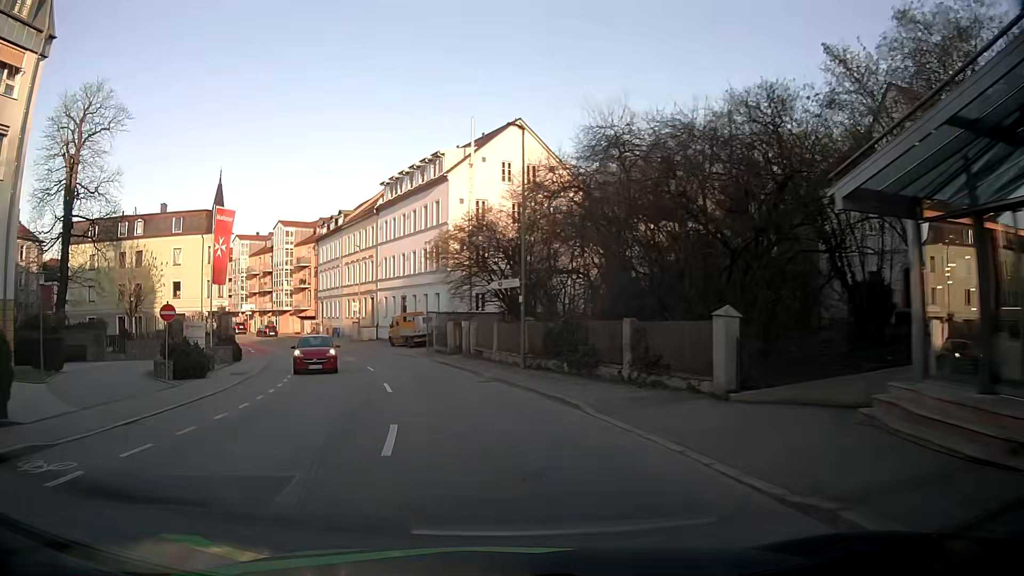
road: tertiary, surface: asphalt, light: Day
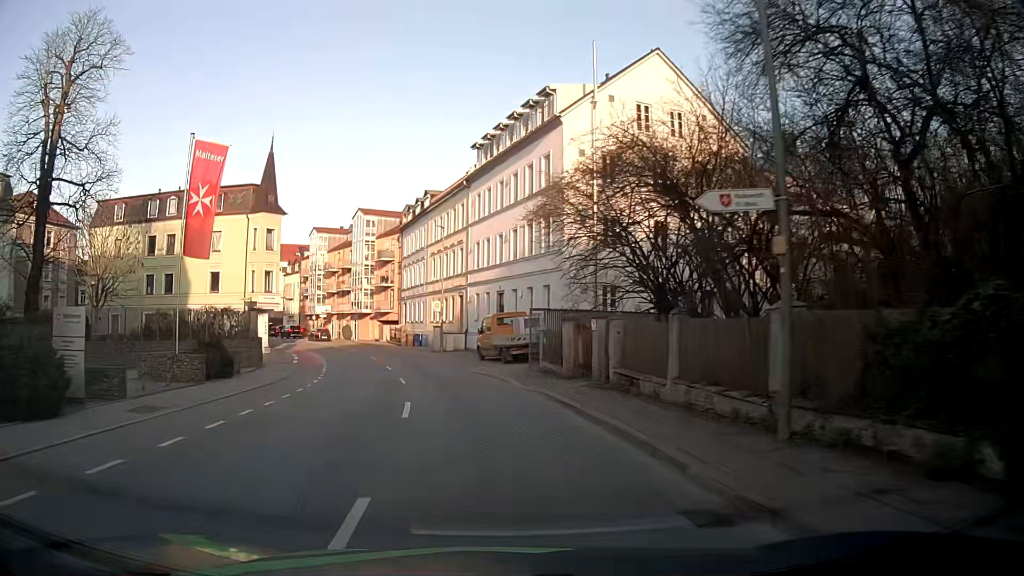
(-1.3, +14.0) m; -9°
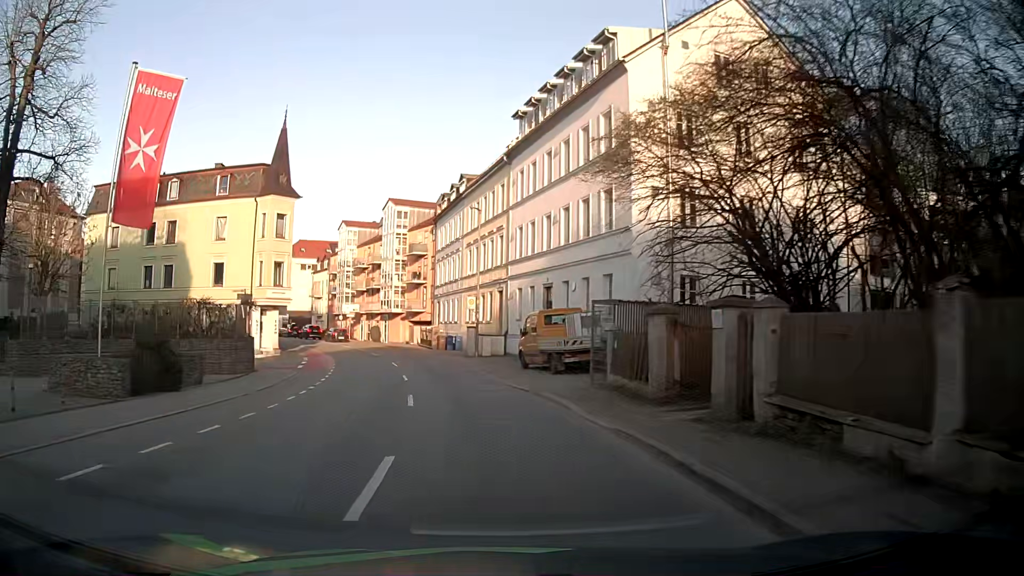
(-0.2, +6.9) m; -4°
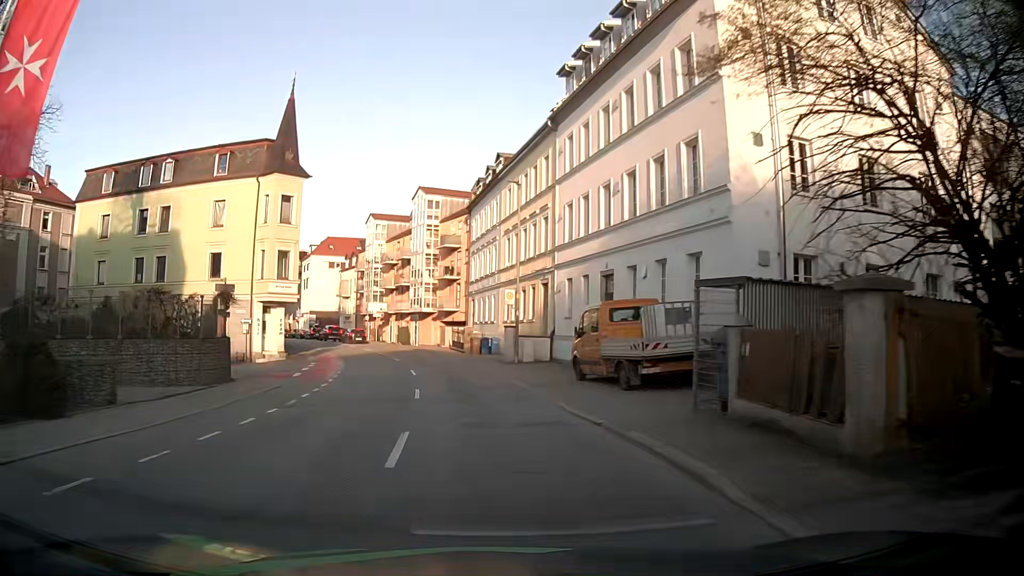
(-0.1, +6.8) m; -3°
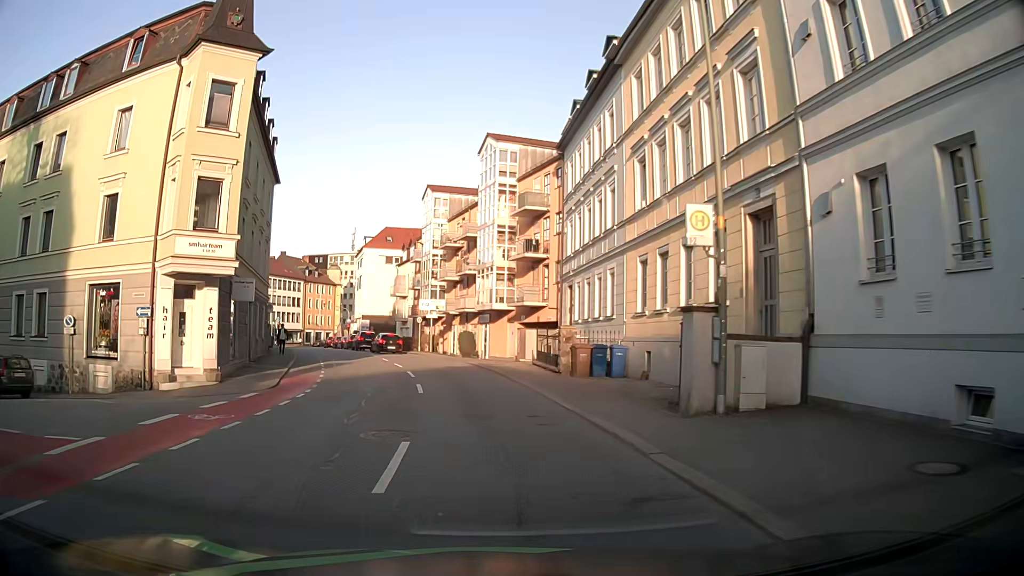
(-1.3, +19.4) m; -8°
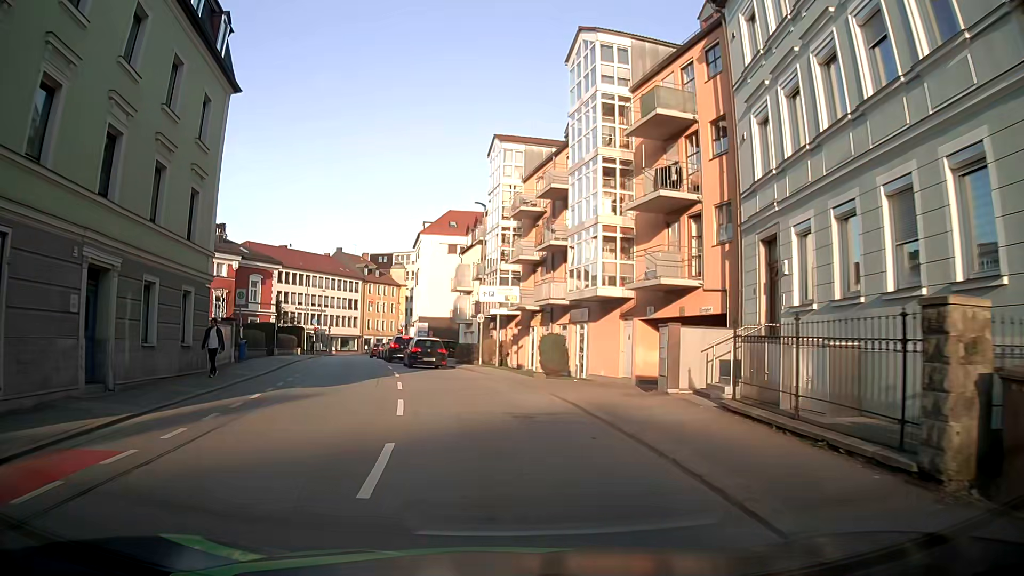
(-0.8, +17.1) m; -6°
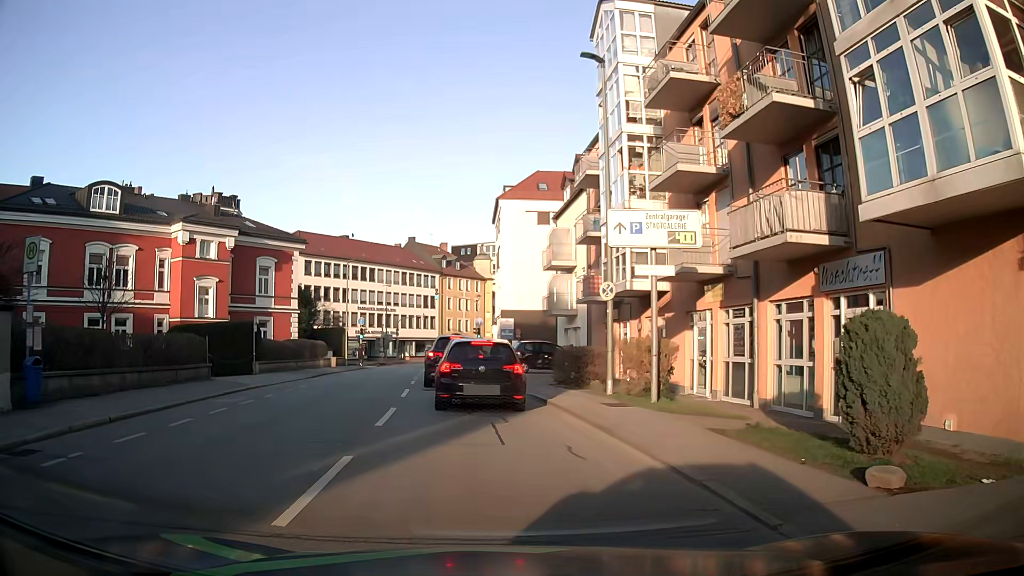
(-1.0, +18.4) m; -8°
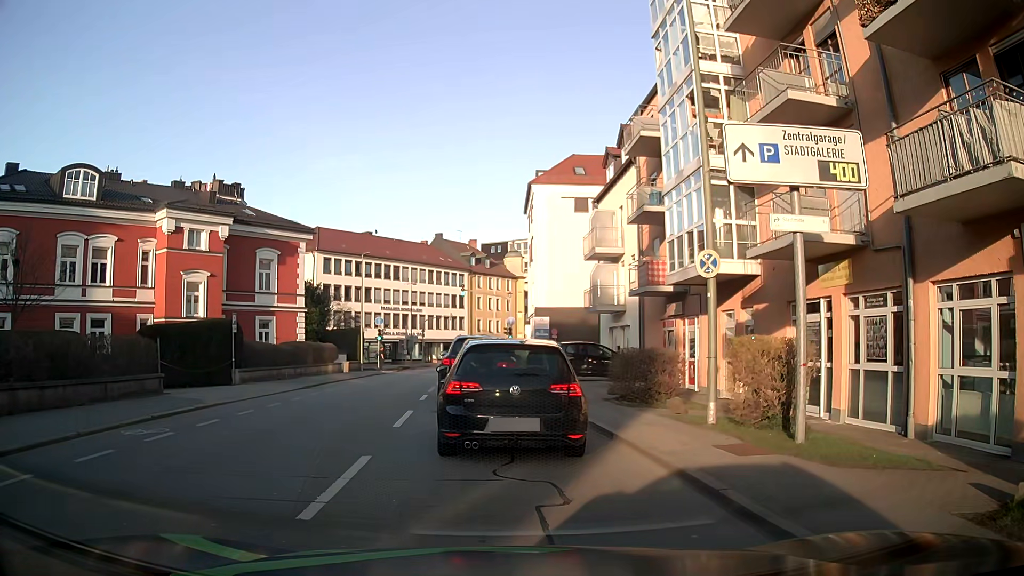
(-0.1, +5.3) m; -1°
